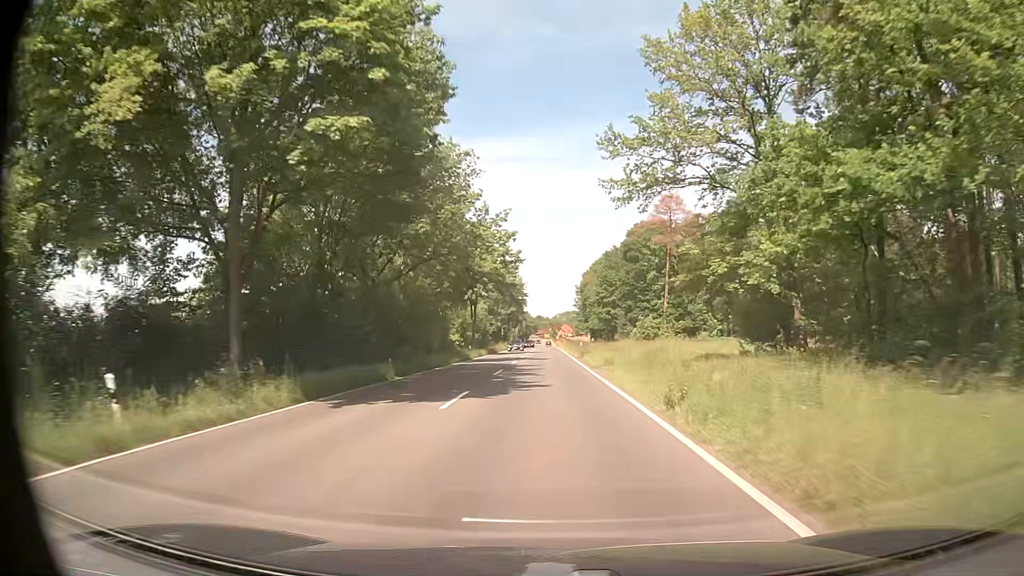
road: tertiary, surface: asphalt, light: Day
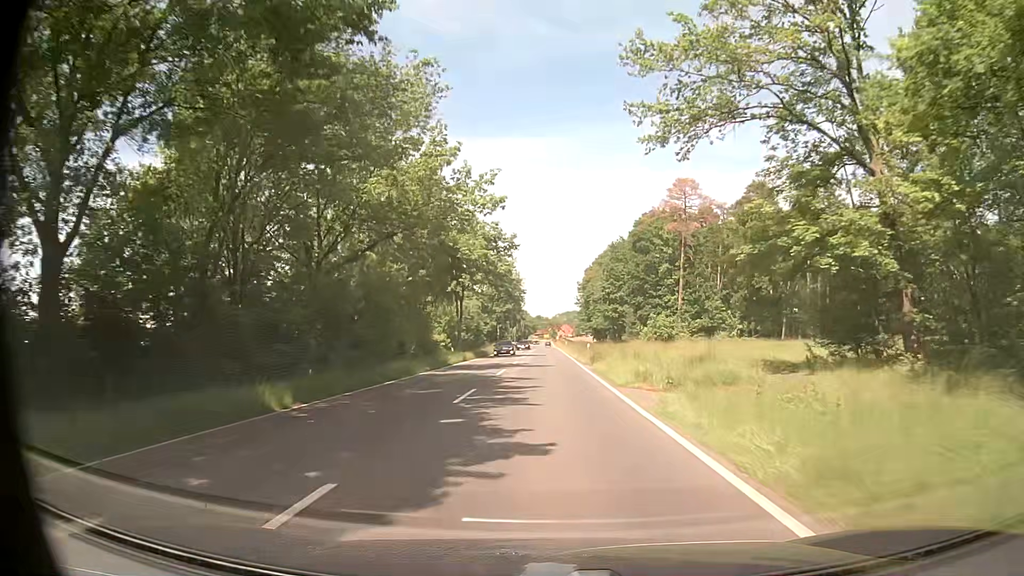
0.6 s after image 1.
(0.0, +10.5) m; 0°
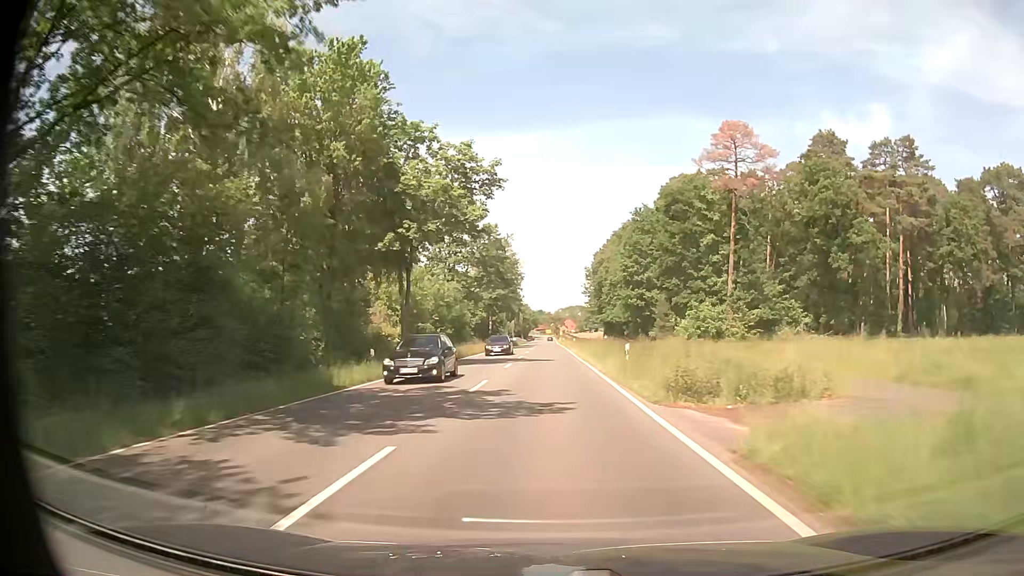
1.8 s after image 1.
(0.0, +22.4) m; 0°
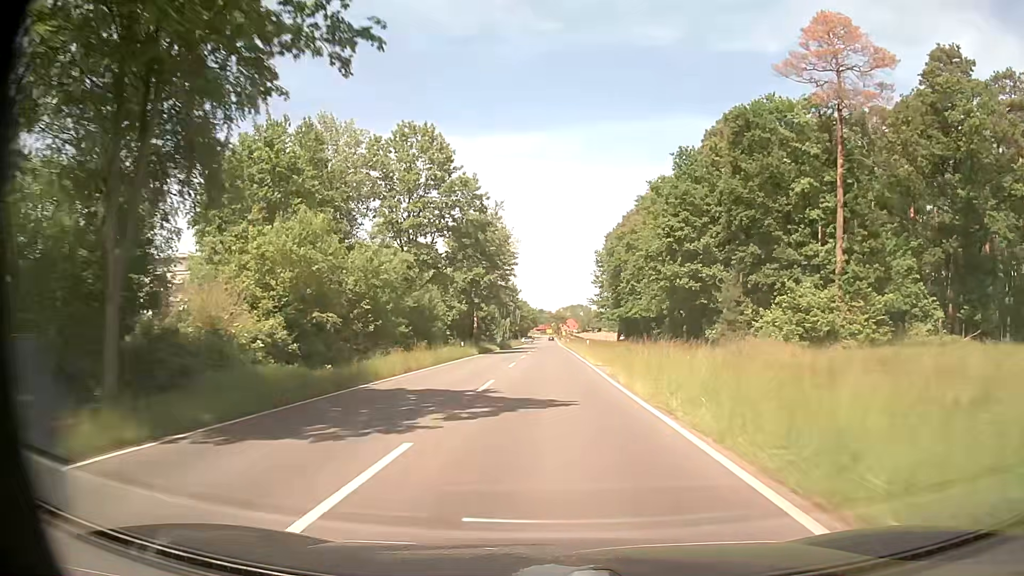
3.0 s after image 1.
(-0.2, +24.0) m; 0°
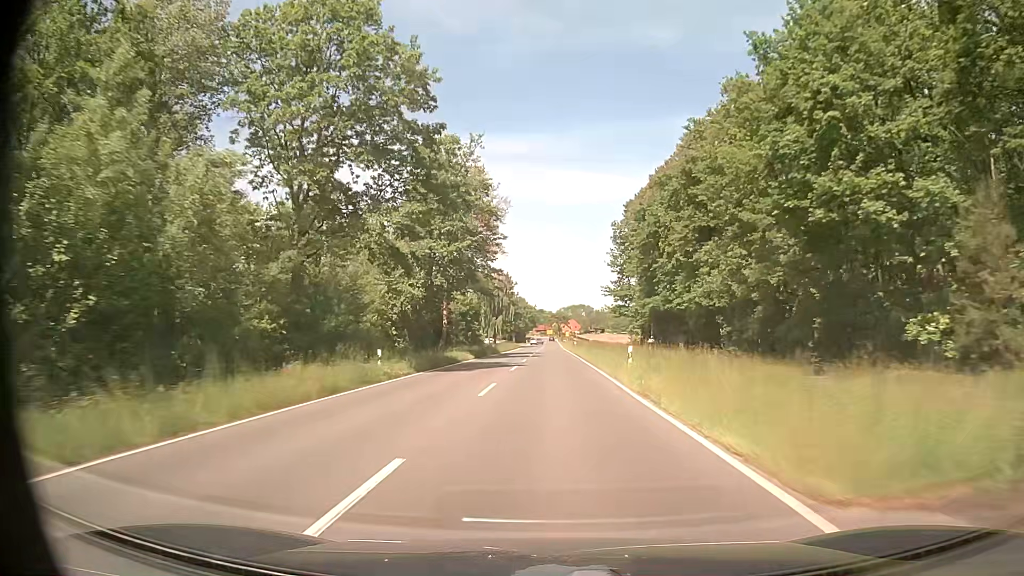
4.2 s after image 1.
(0.0, +25.5) m; 0°
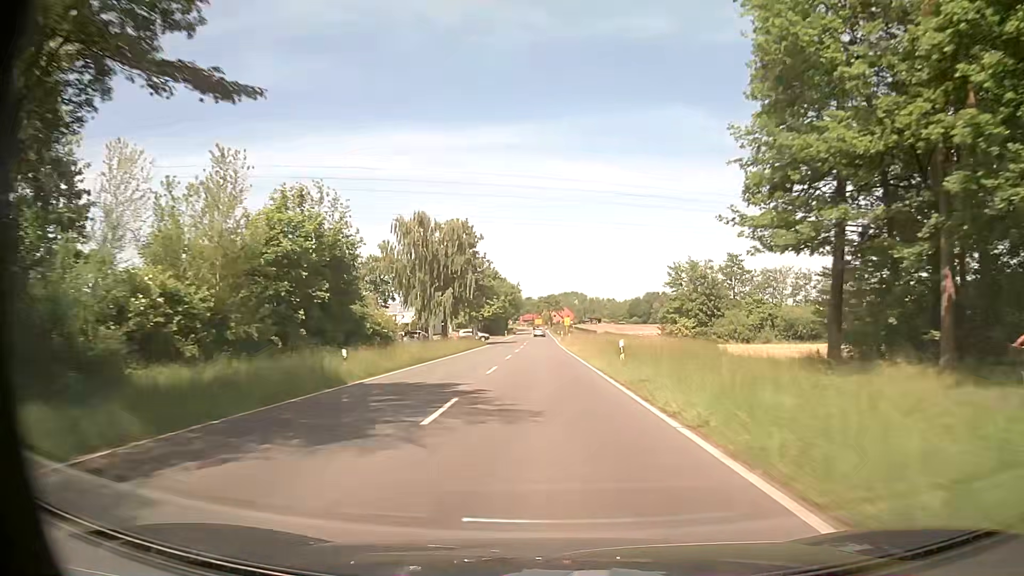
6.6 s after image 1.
(+0.3, +53.9) m; +1°
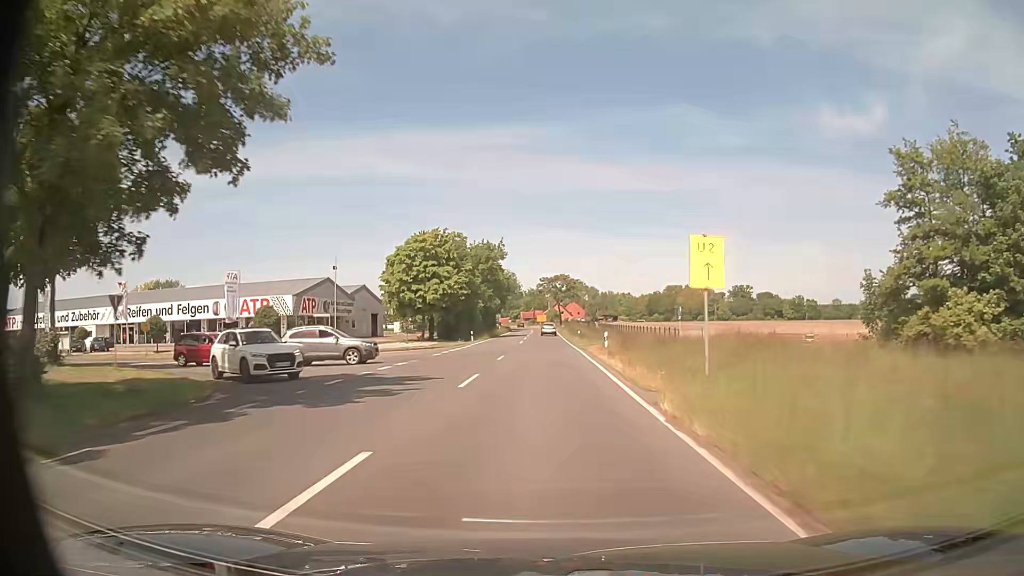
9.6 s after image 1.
(-0.6, +66.6) m; 0°
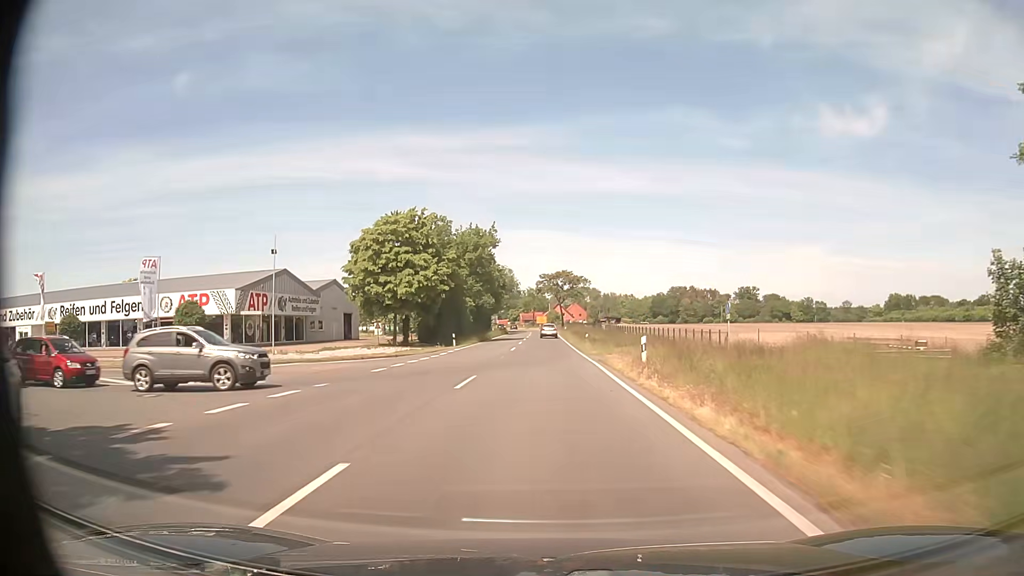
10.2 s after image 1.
(0.0, +12.5) m; 0°
(0, +10) (0, +20) (0, +30) (0, +40) (0, +50) (0, +60) (0, +70) (0, +80) (0, +90) (0, +100) m
